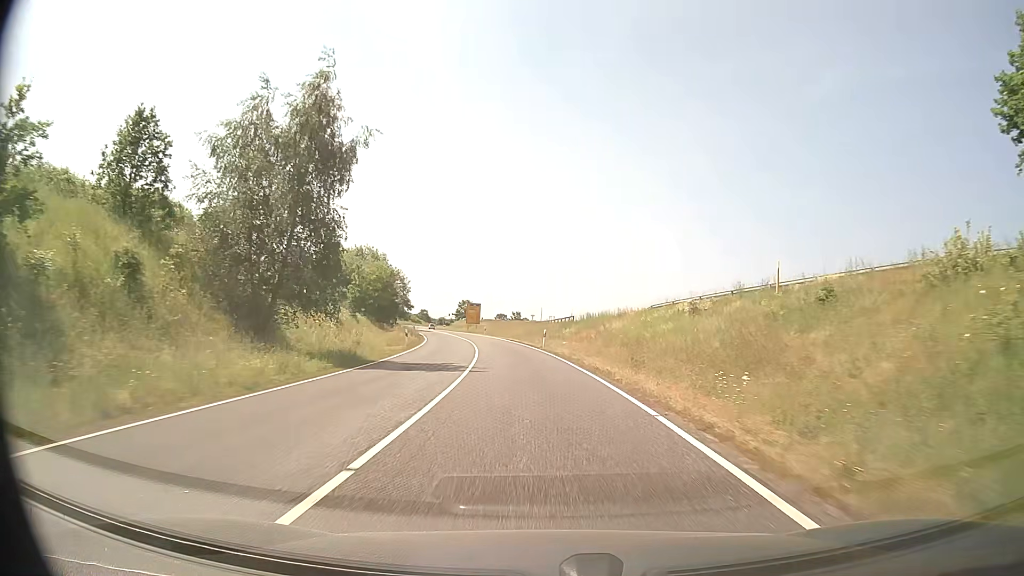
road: secondary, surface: asphalt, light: Day
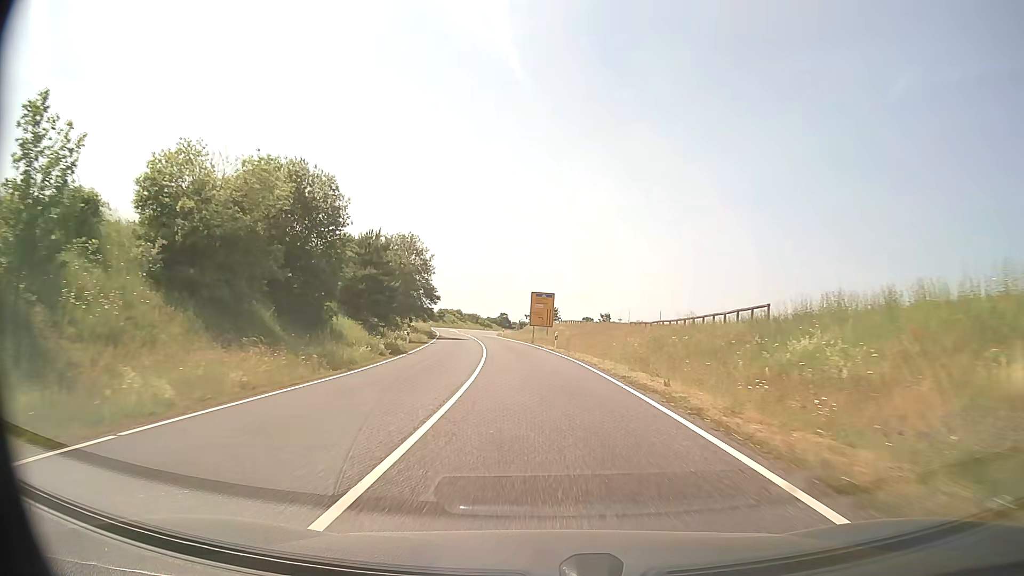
(-2.8, +43.1) m; -7°
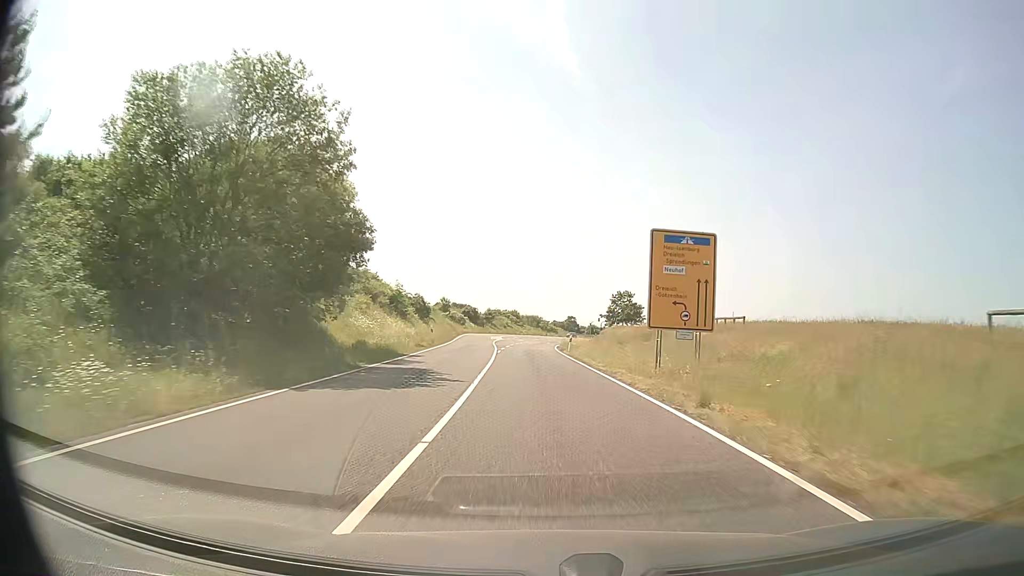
(-2.4, +42.9) m; -6°
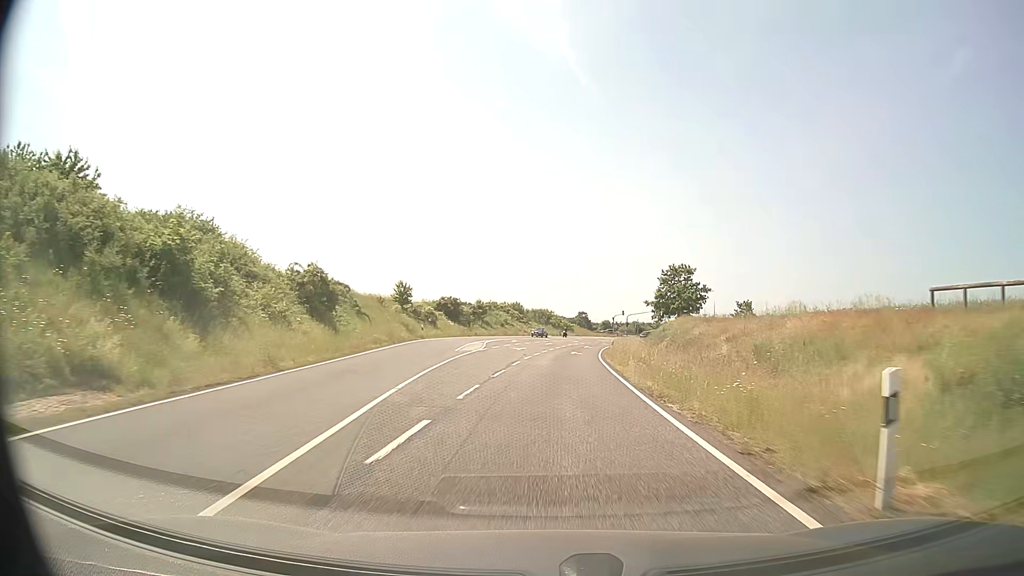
(-1.0, +42.2) m; -1°
